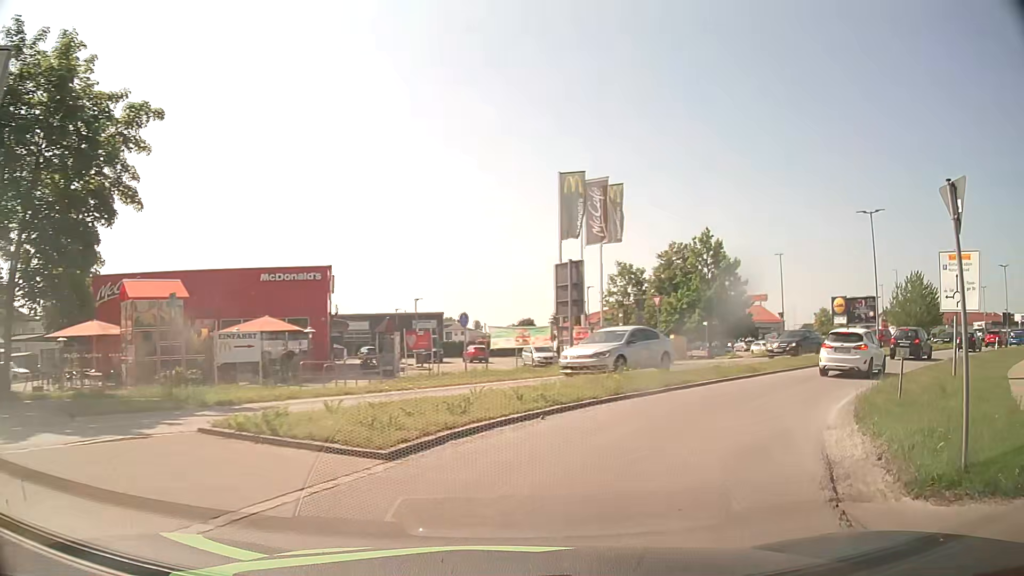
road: tertiary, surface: asphalt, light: Day
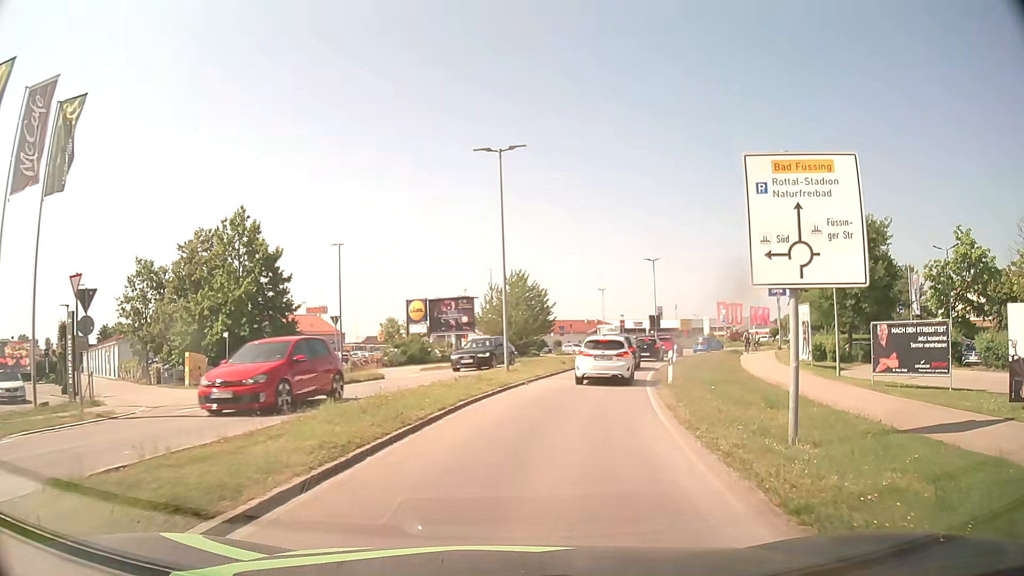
(+5.6, +15.3) m; +36°
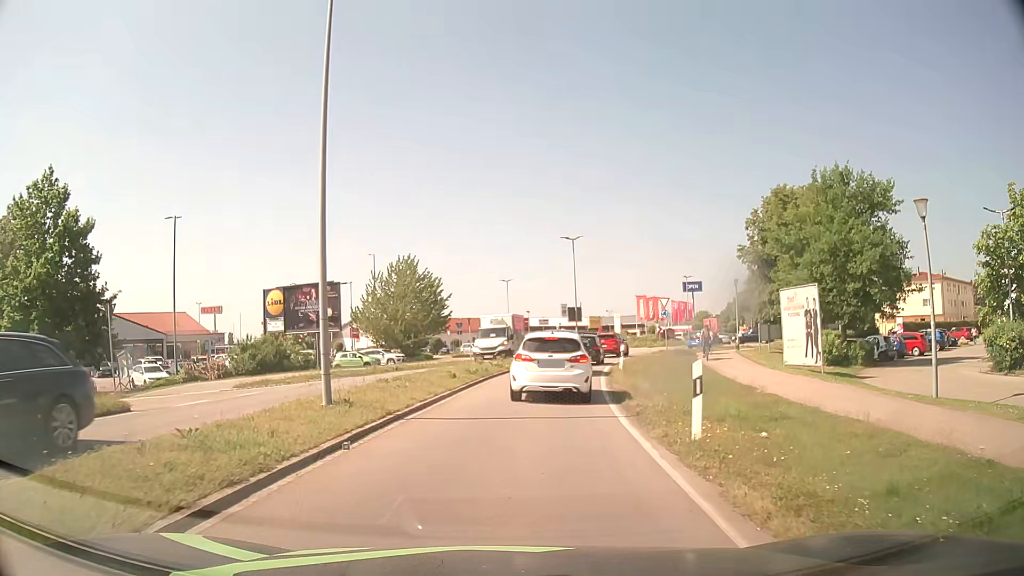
(+1.1, +12.1) m; +9°
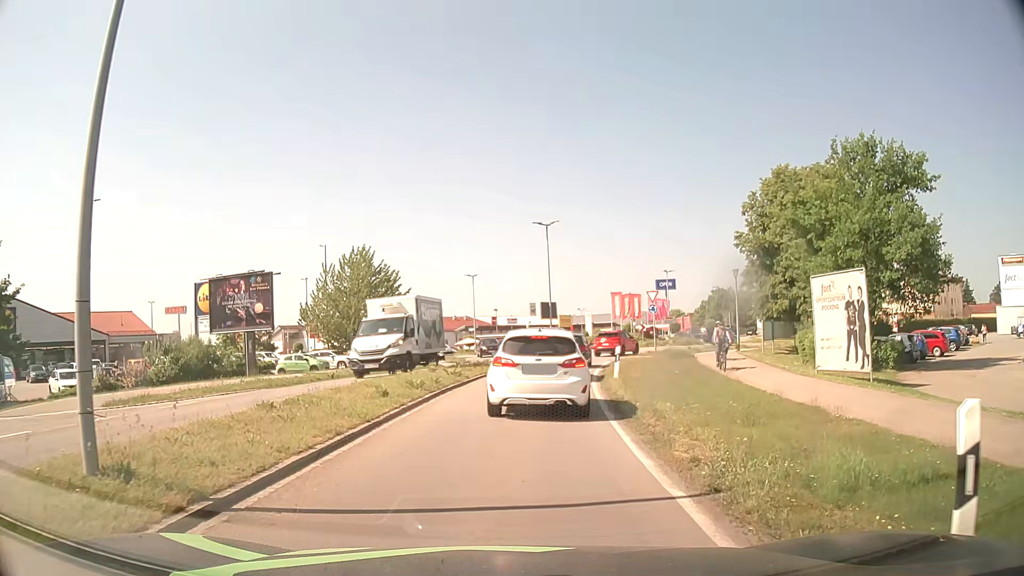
(0.0, +5.9) m; +1°
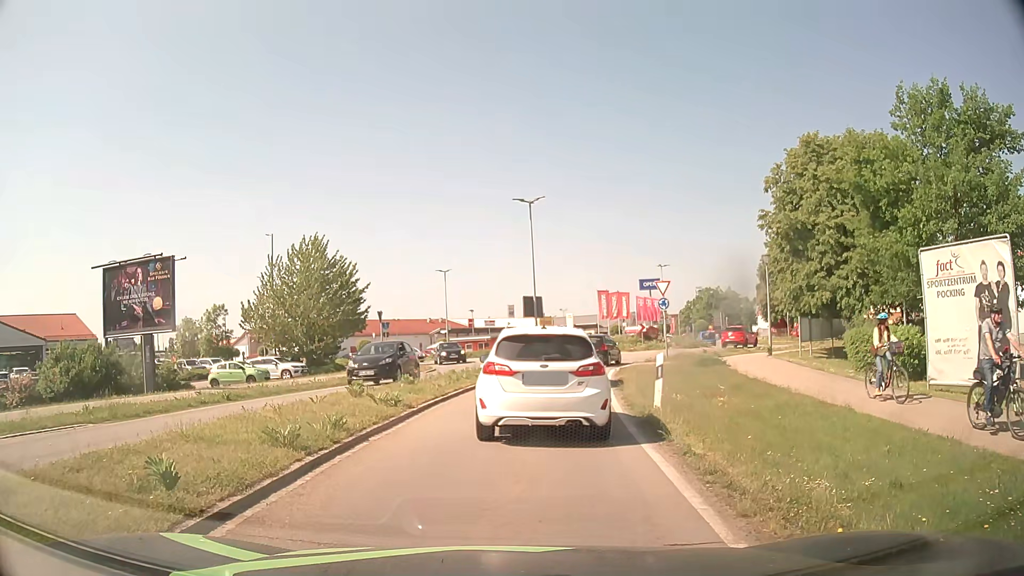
(+0.2, +7.7) m; +2°
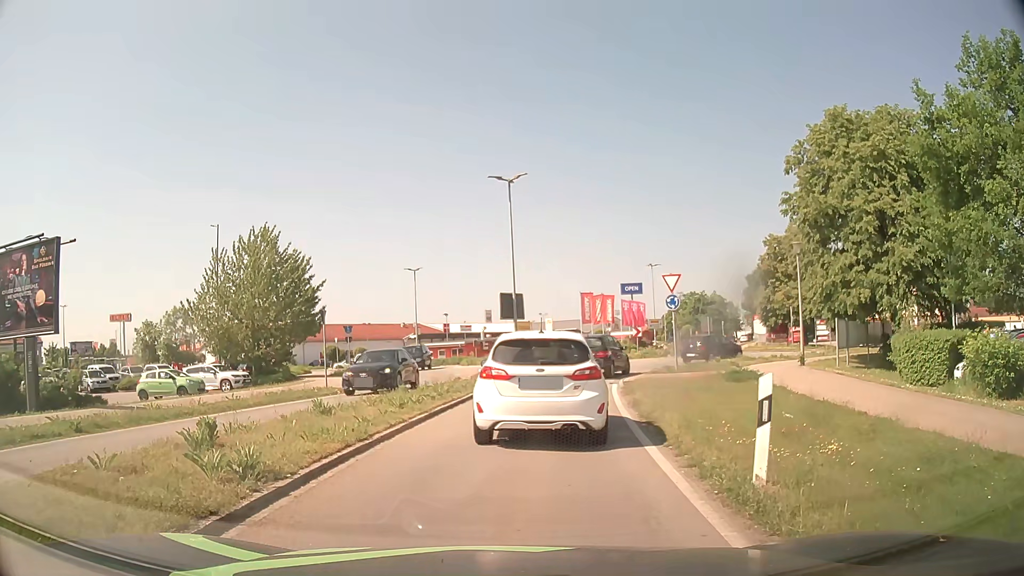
(+0.1, +6.0) m; +2°
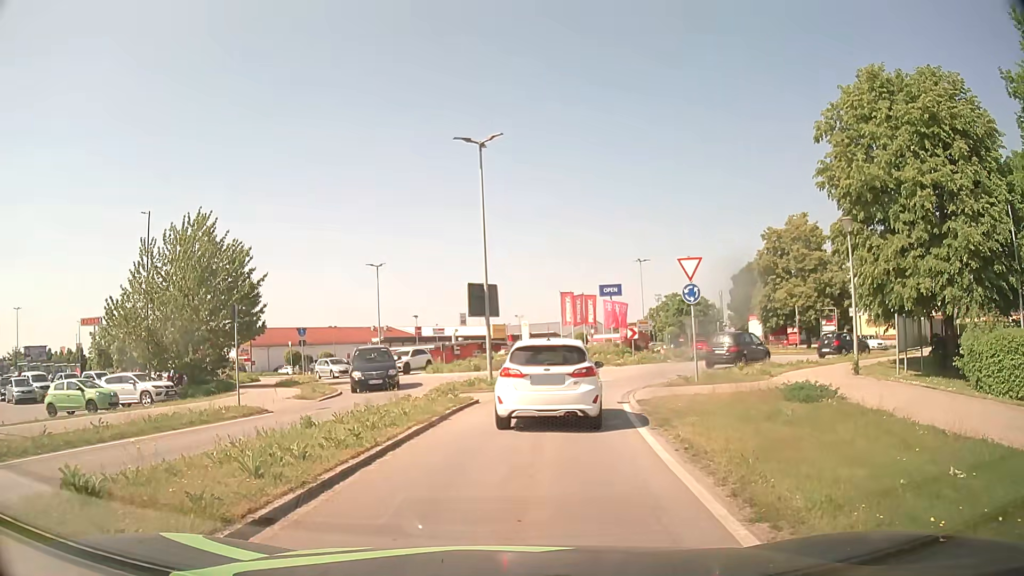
(+0.1, +6.3) m; +2°
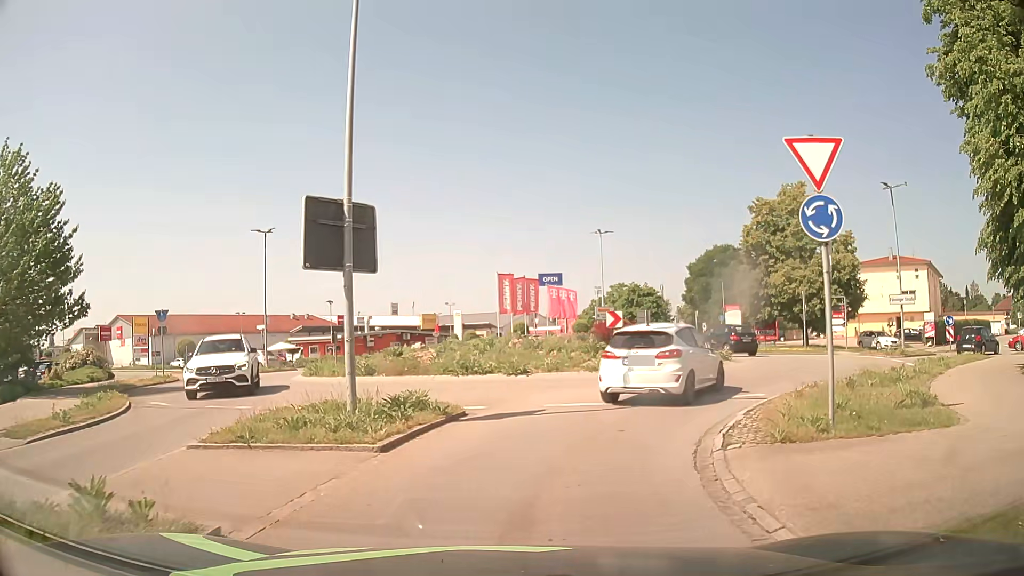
(+0.5, +12.3) m; +5°
(+1, +10) (+6, +18) (+11, +27) (+11, +37) (+11, +47) (+13, +56) (+16, +66) (+19, +76) (+22, +85) (+25, +95) m
